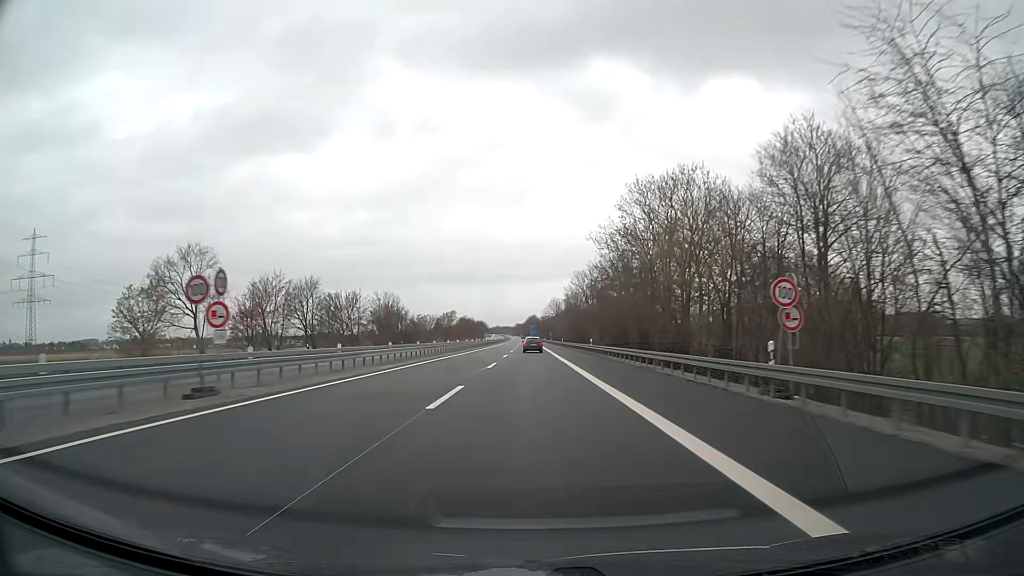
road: motorway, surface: asphalt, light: Day
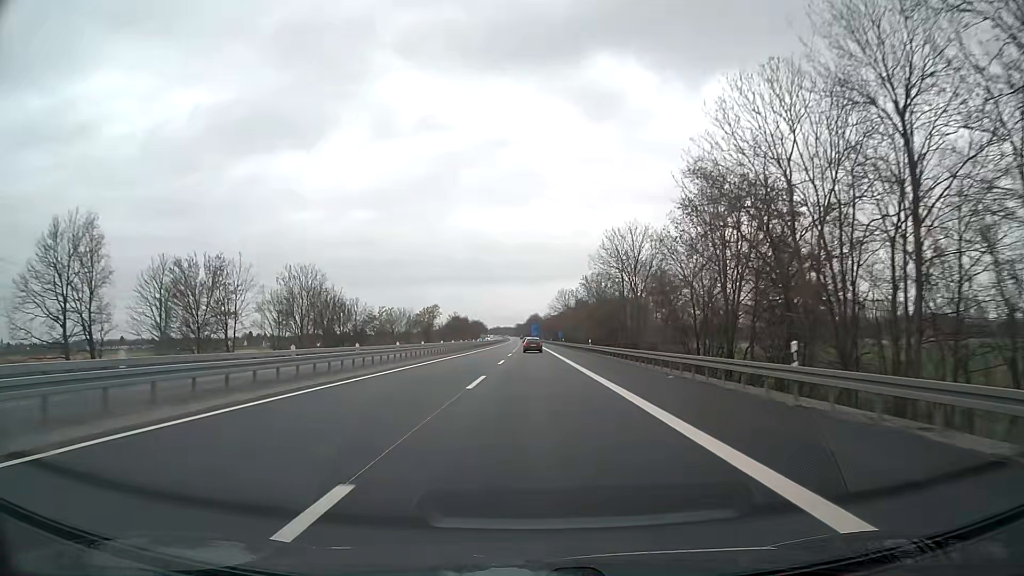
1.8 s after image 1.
(0.0, +49.3) m; 0°
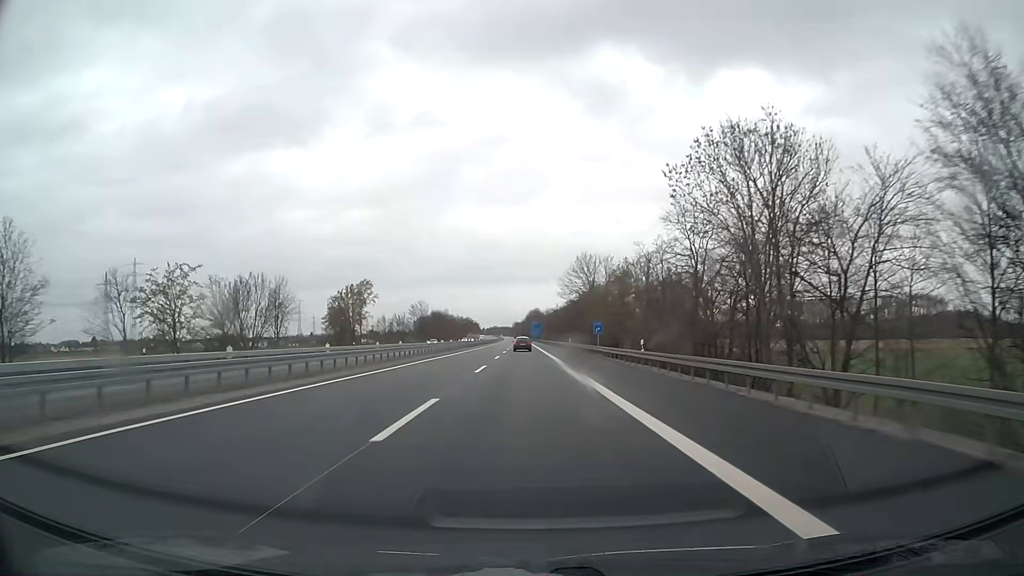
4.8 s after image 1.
(+0.5, +82.2) m; 0°
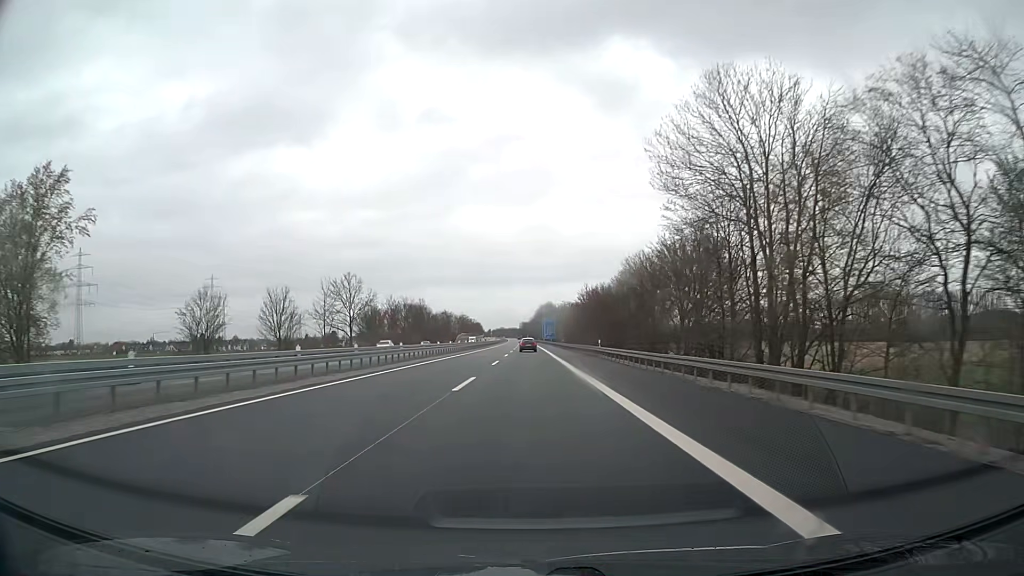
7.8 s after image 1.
(-0.5, +82.1) m; -1°
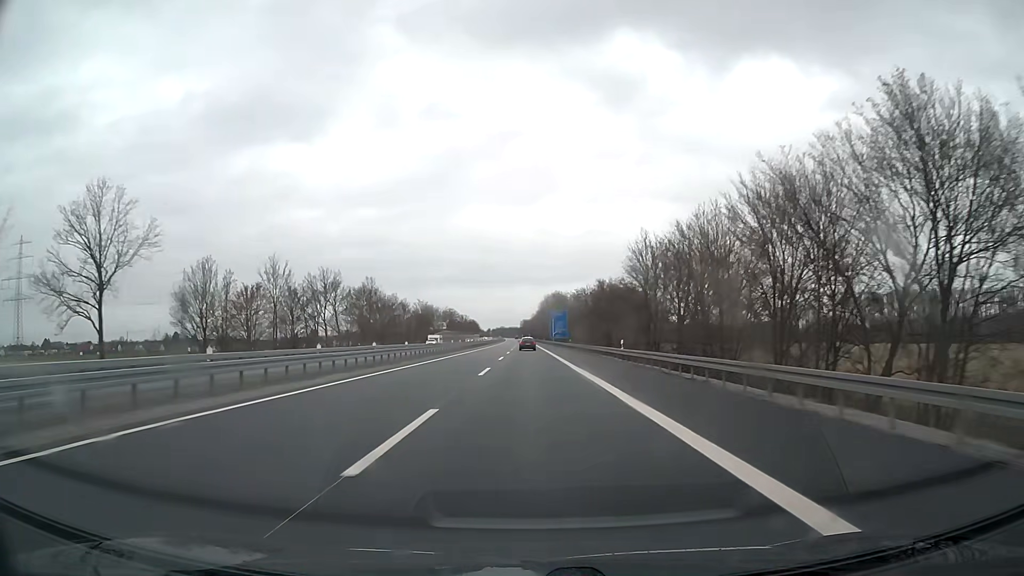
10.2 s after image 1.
(-0.1, +65.7) m; 0°
(0, +10) (0, +20) (0, +30) (0, +40) (0, +50) (0, +60) (0, +70) (0, +80) (0, +90) (0, +100) m
